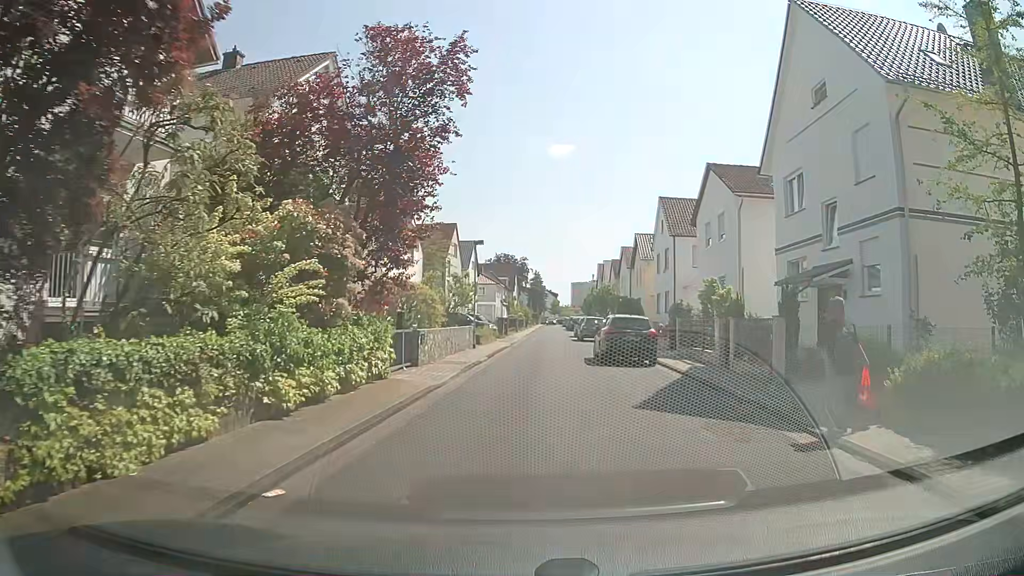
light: Day
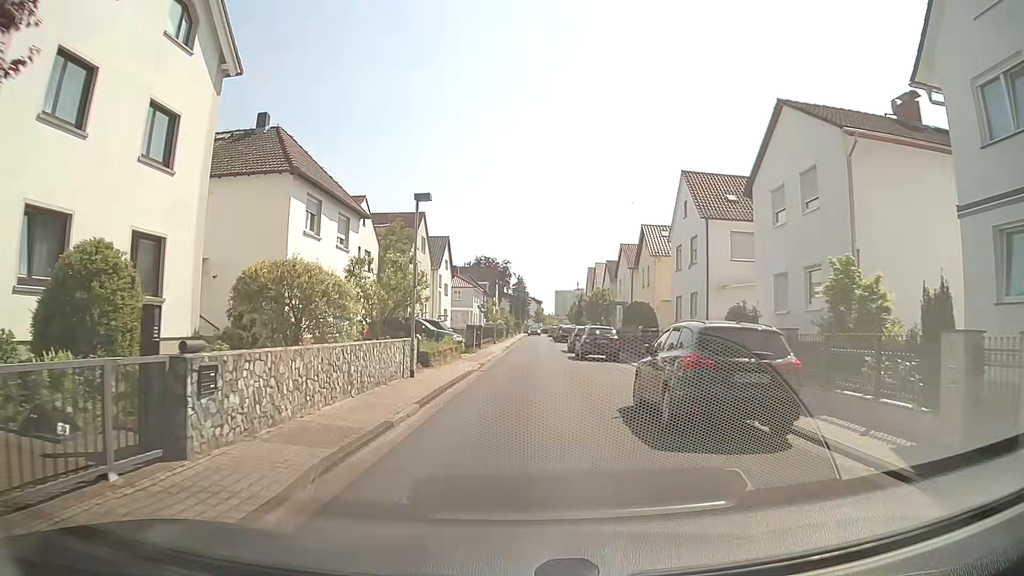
(+0.4, +12.0) m; +2°
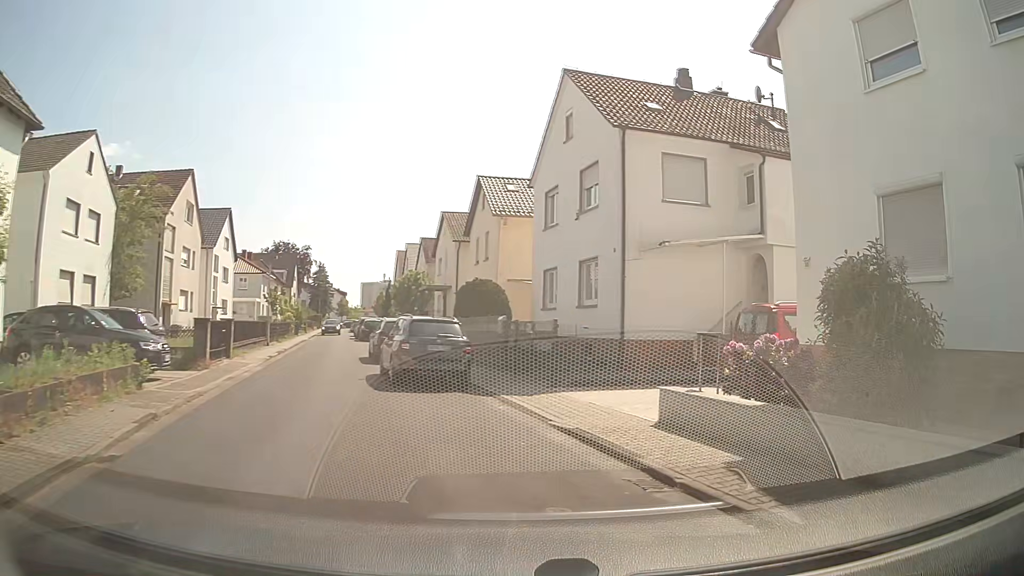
(+0.7, +14.5) m; +17°
